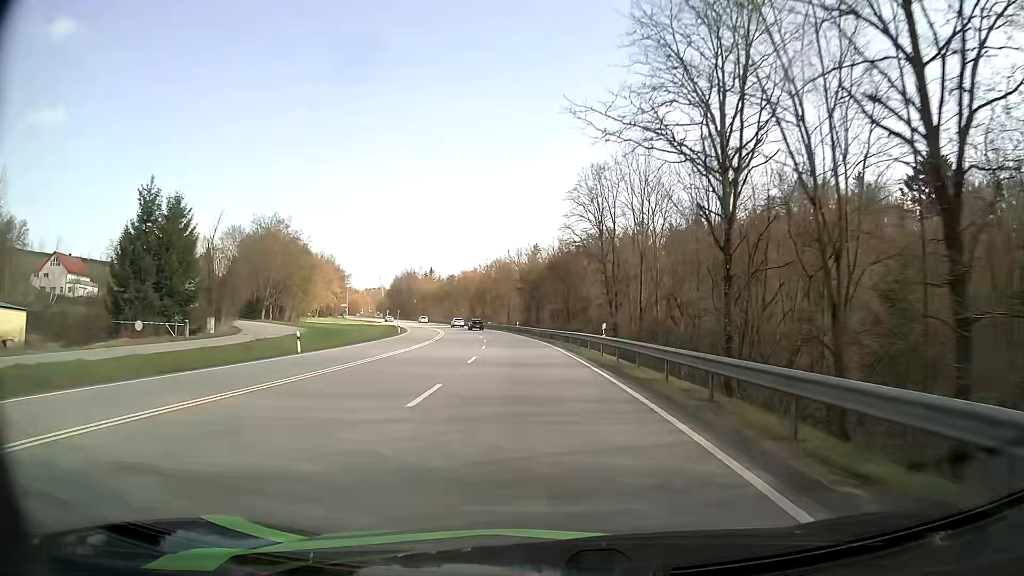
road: primary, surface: asphalt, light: Day
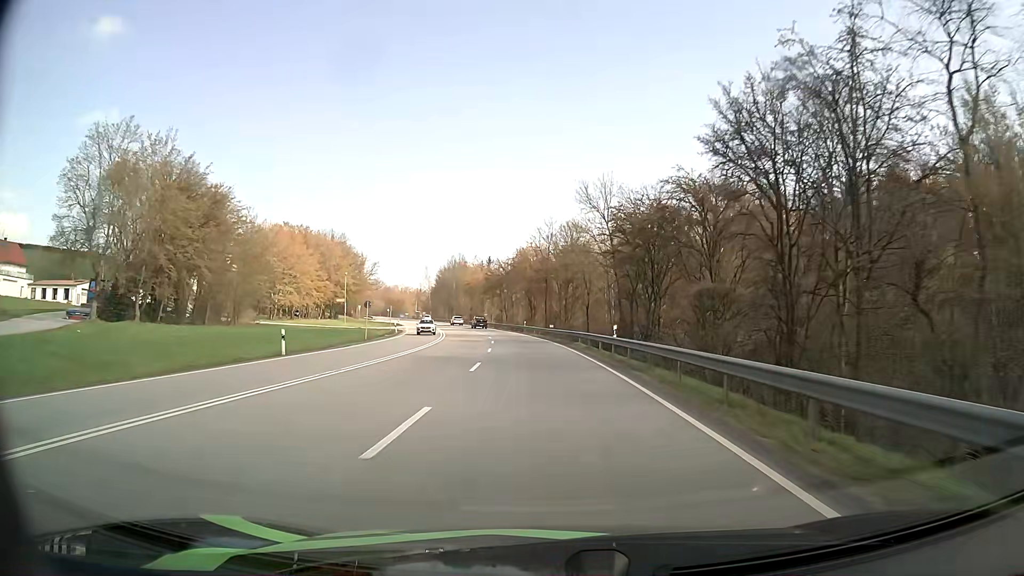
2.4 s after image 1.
(-3.0, +52.2) m; -6°
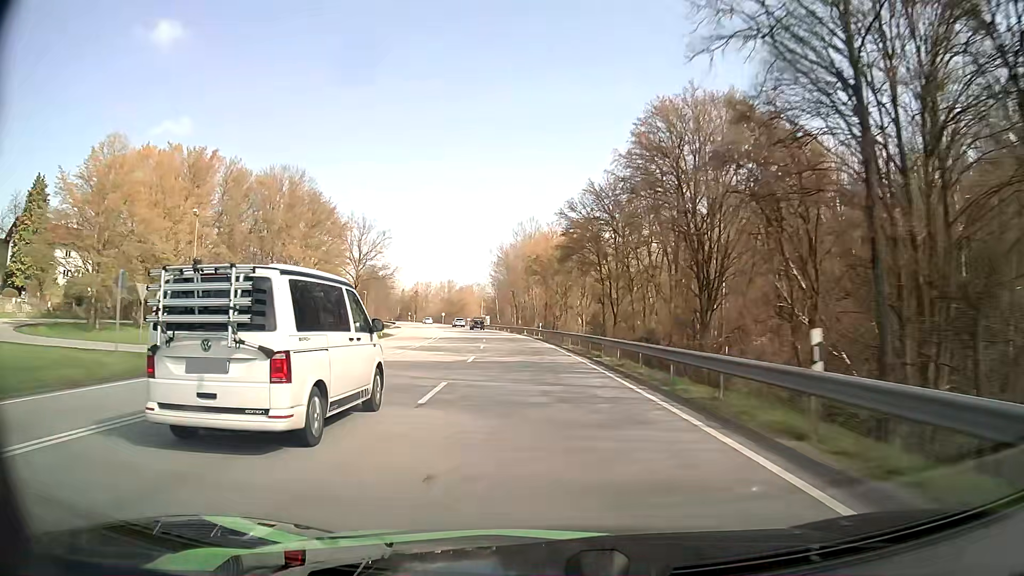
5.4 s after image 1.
(-4.6, +67.8) m; -8°
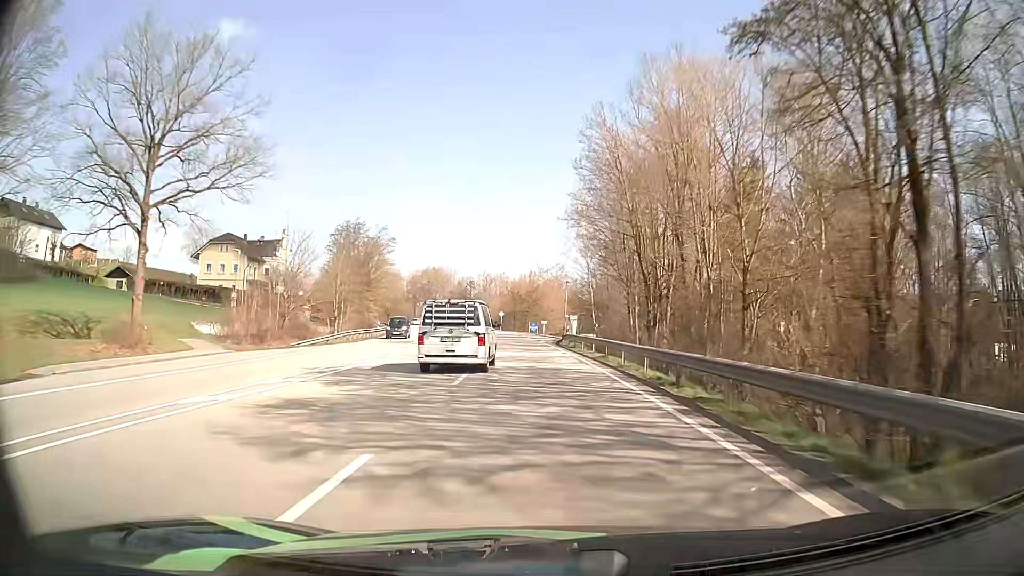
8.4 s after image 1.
(-5.1, +68.6) m; -8°
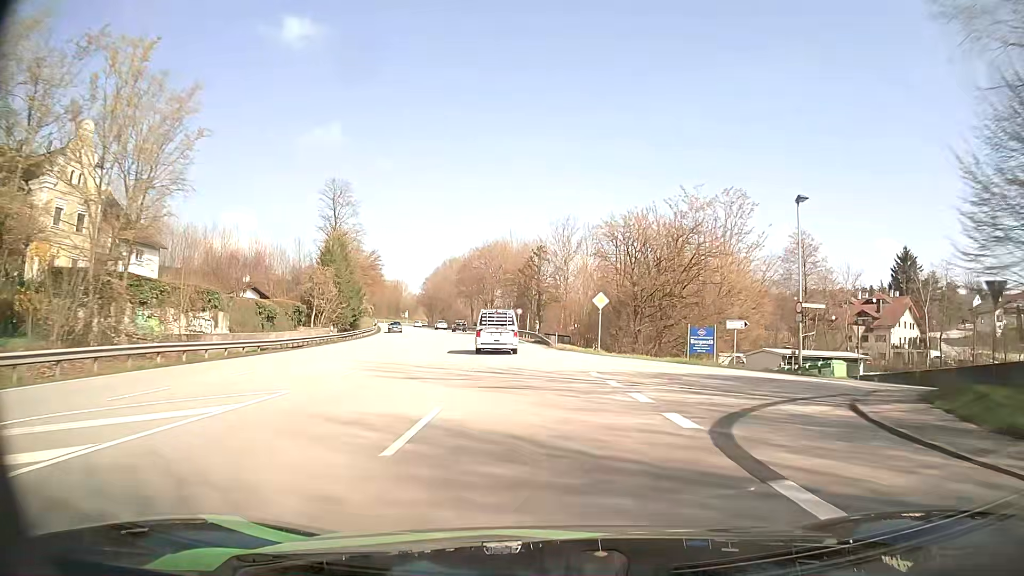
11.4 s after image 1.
(-4.6, +68.1) m; -8°
(0, +10) (0, +20) (-1, +30) (-2, +40) (-3, +50) (-5, +60) (-7, +70) (-9, +79) (-11, +89) (-13, +99) m
